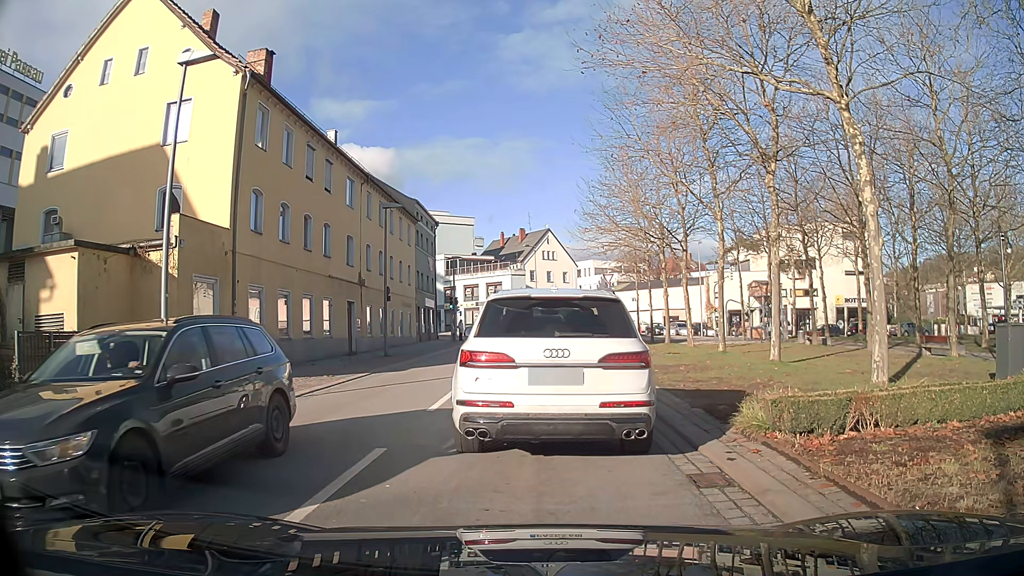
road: tertiary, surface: asphalt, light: Day
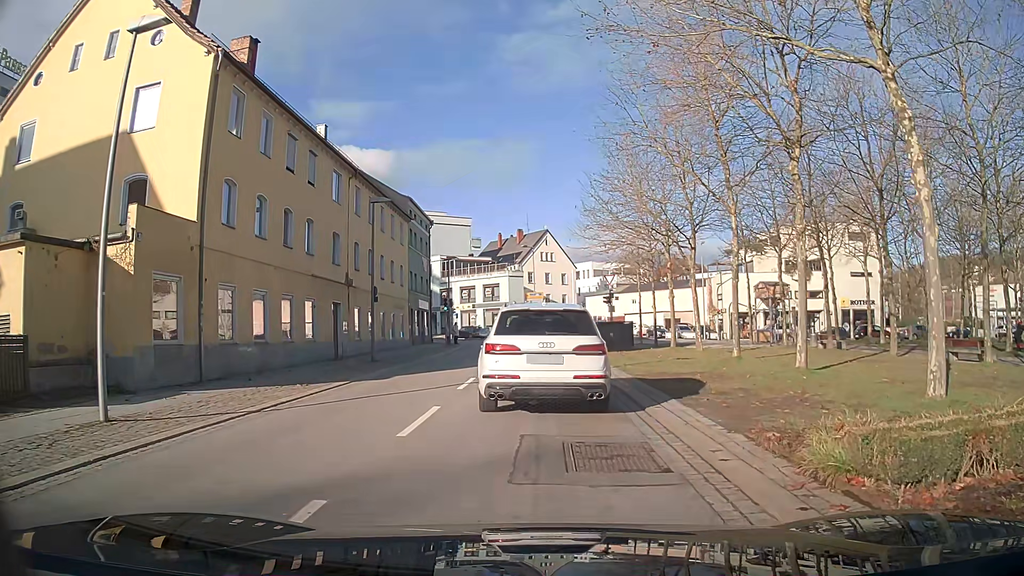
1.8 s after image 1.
(0.0, +2.2) m; 0°
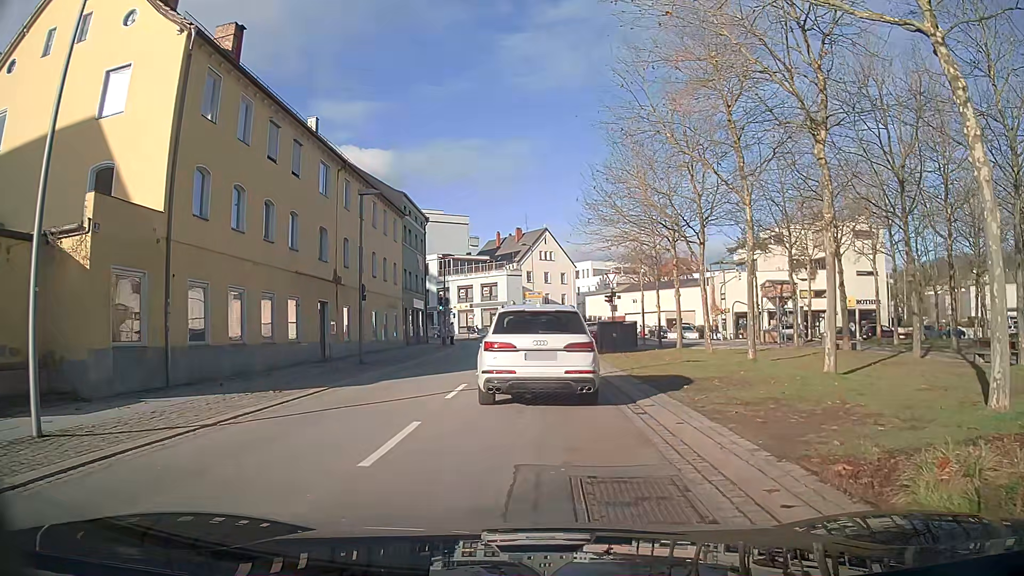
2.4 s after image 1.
(0.0, +1.8) m; 0°
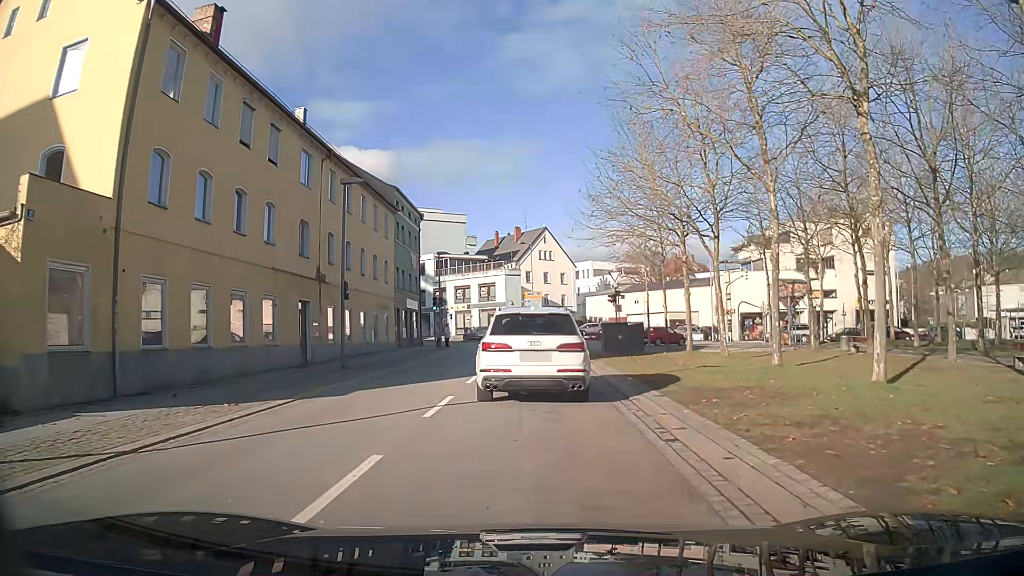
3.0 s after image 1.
(0.0, +2.4) m; 0°
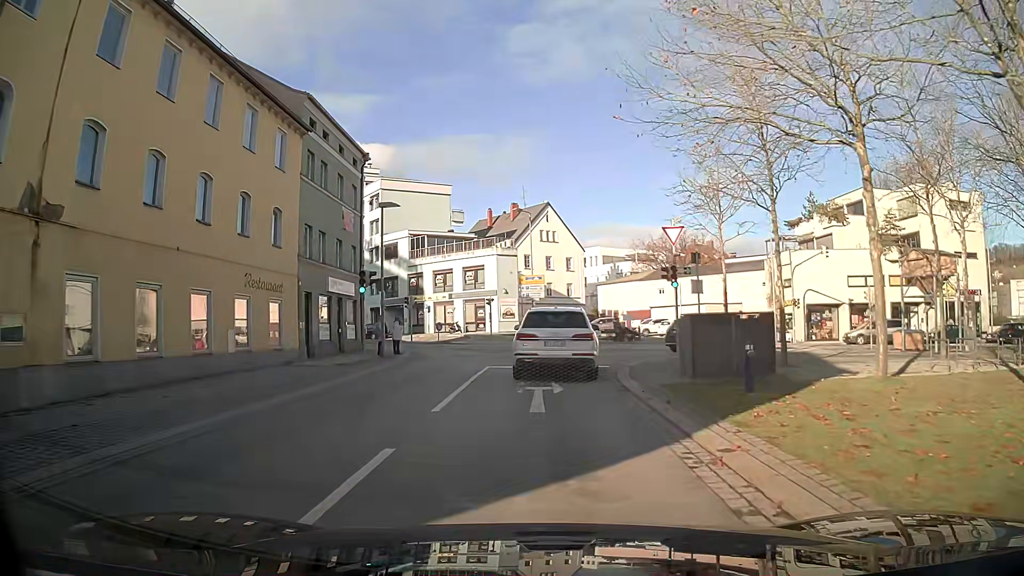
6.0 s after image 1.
(0.0, +18.1) m; 0°
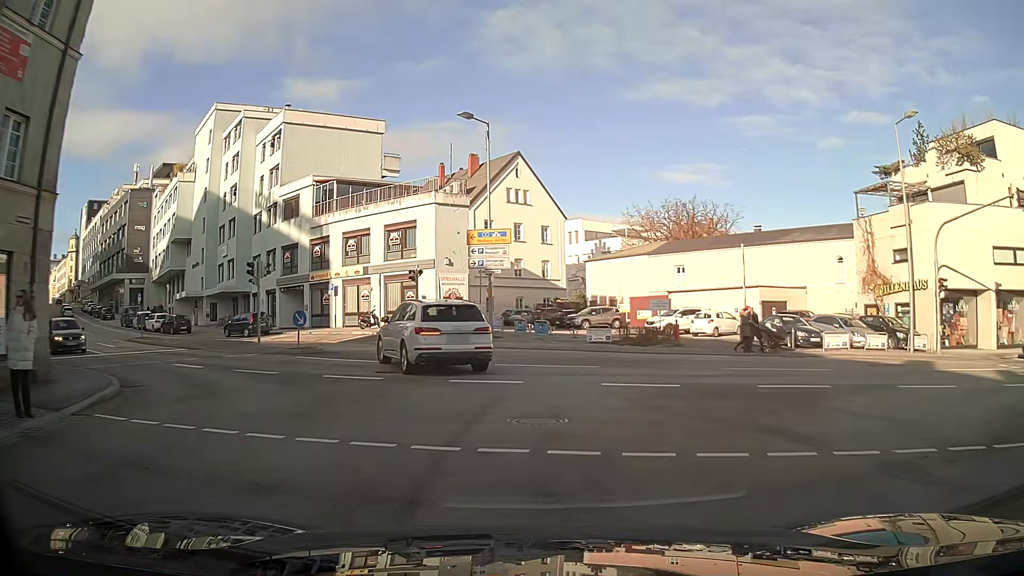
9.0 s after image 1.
(+0.4, +22.8) m; +2°
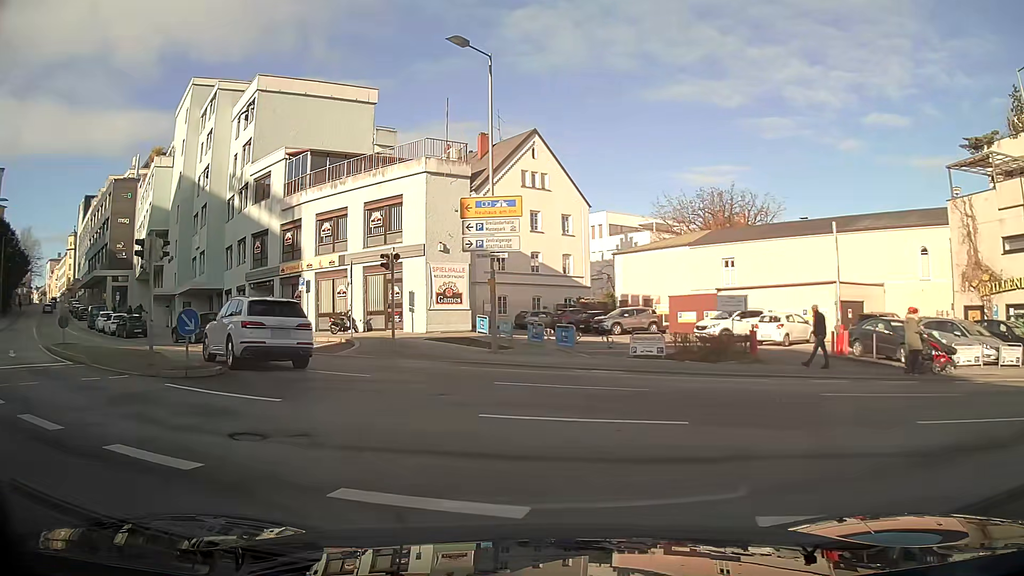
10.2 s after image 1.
(-0.1, +8.7) m; -4°
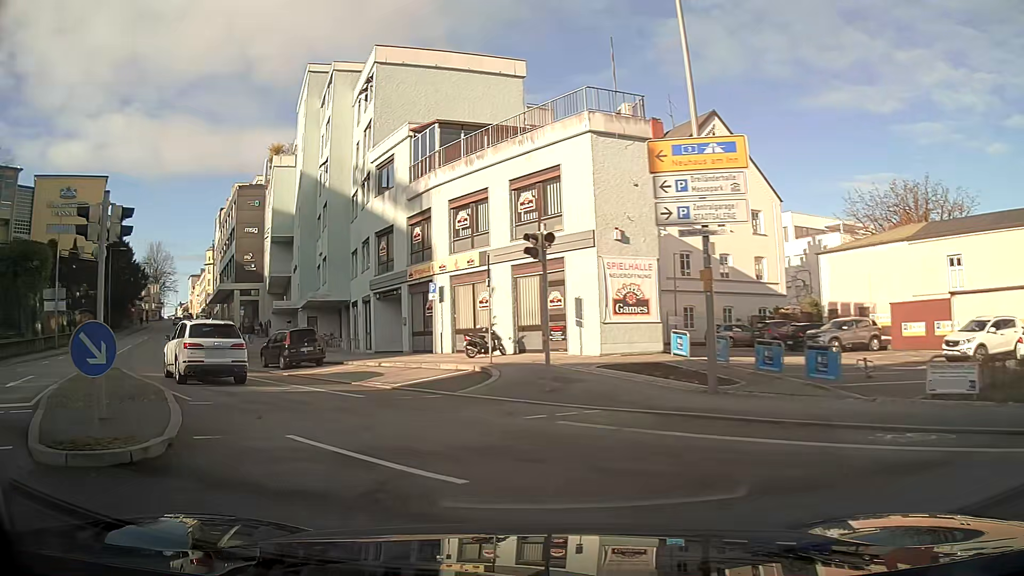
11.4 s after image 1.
(-1.0, +8.4) m; -16°
